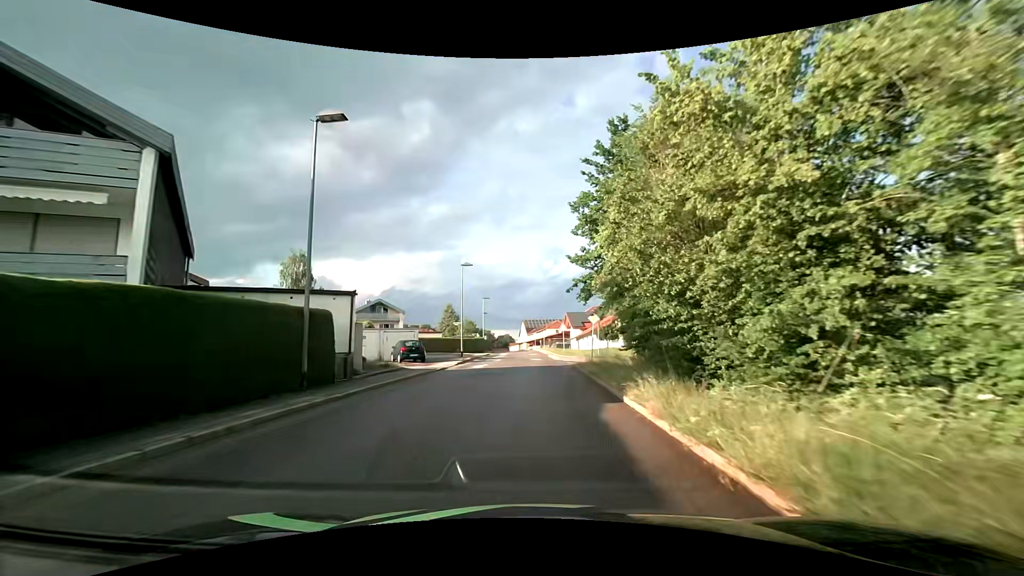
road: residential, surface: asphalt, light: Day
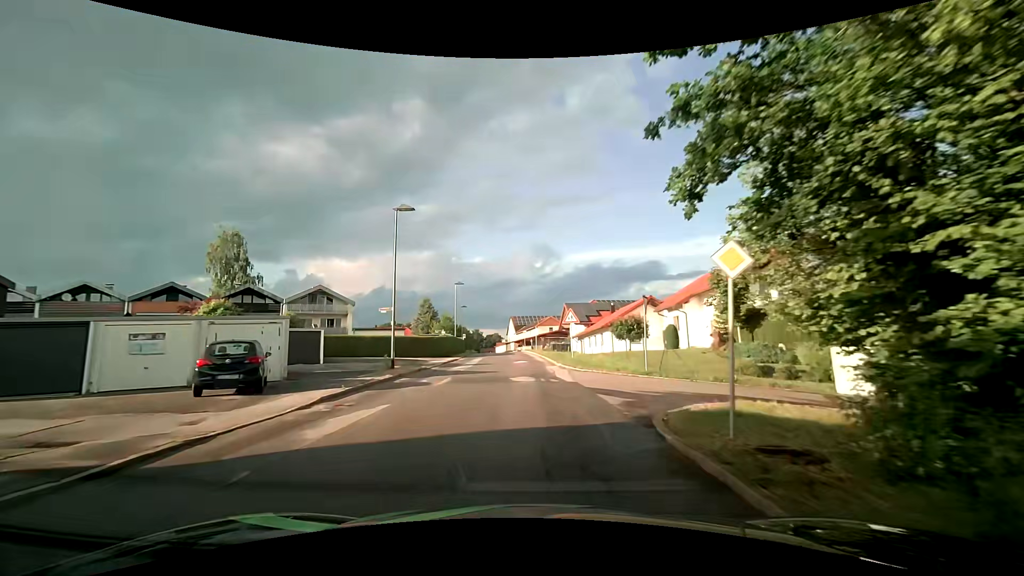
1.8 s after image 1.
(+0.3, +18.5) m; +1°
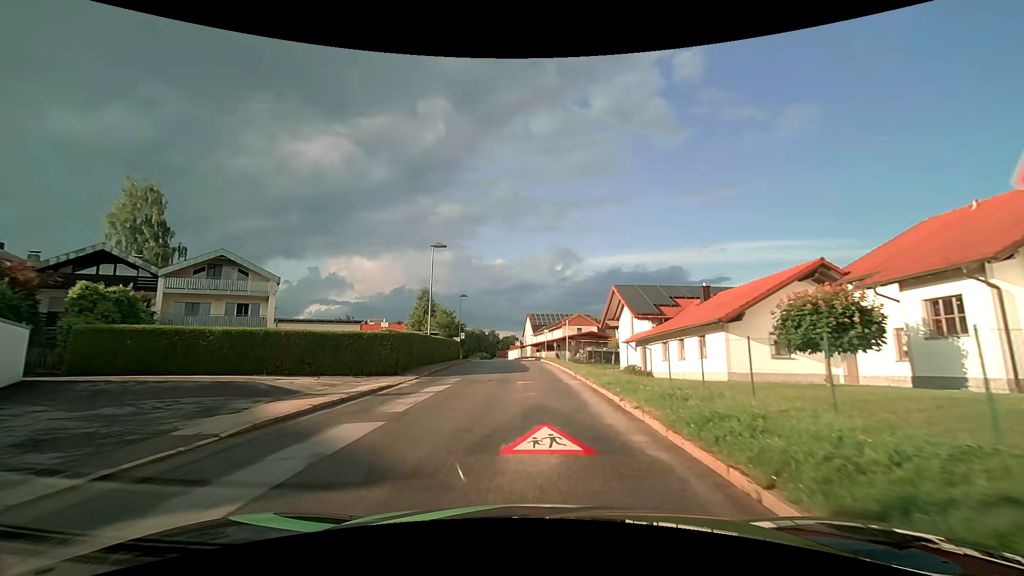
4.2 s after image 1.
(-0.5, +23.3) m; -3°
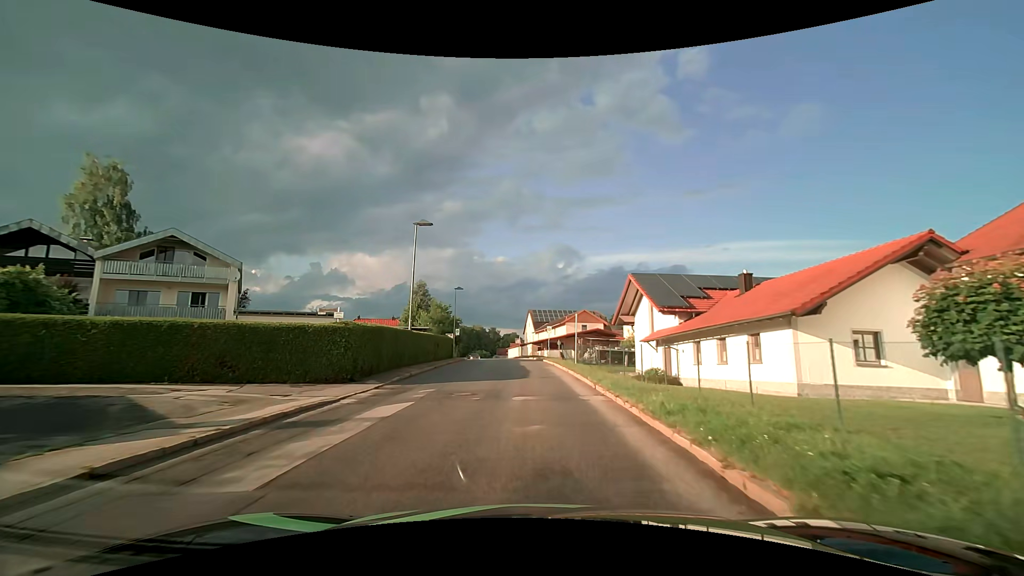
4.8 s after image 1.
(+0.1, +5.5) m; +1°
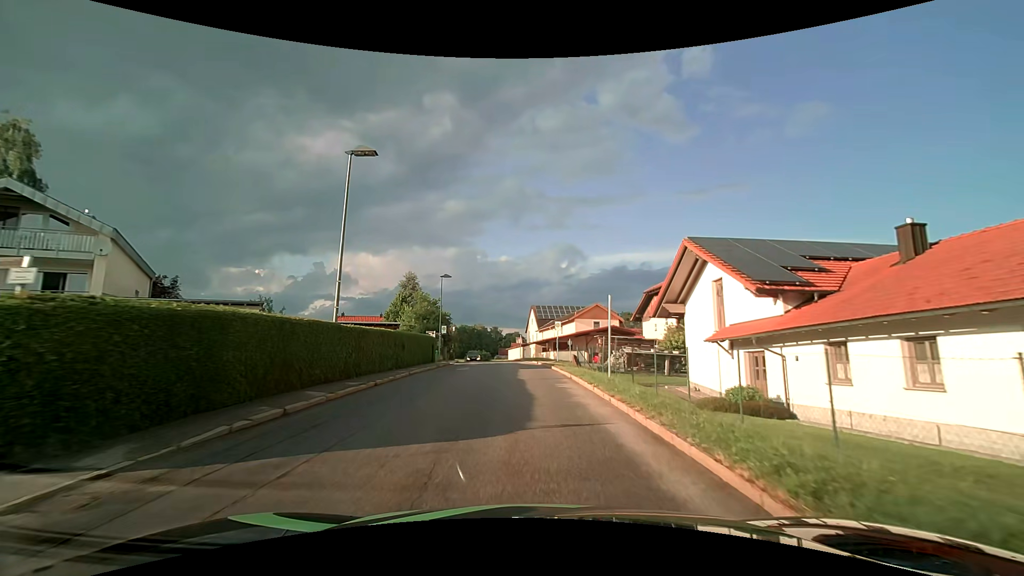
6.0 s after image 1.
(0.0, +10.7) m; 0°
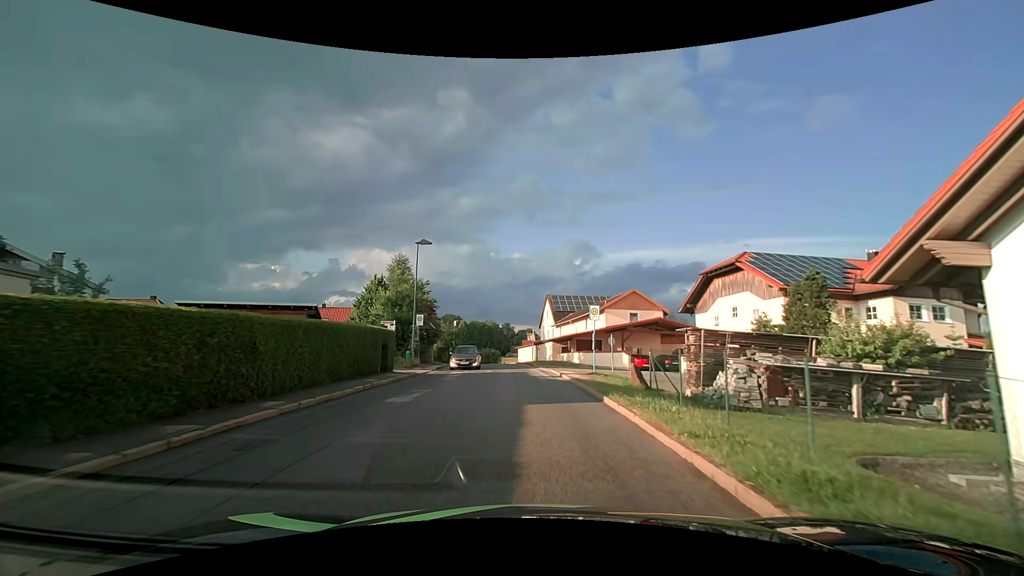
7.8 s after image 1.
(-0.3, +15.1) m; -2°
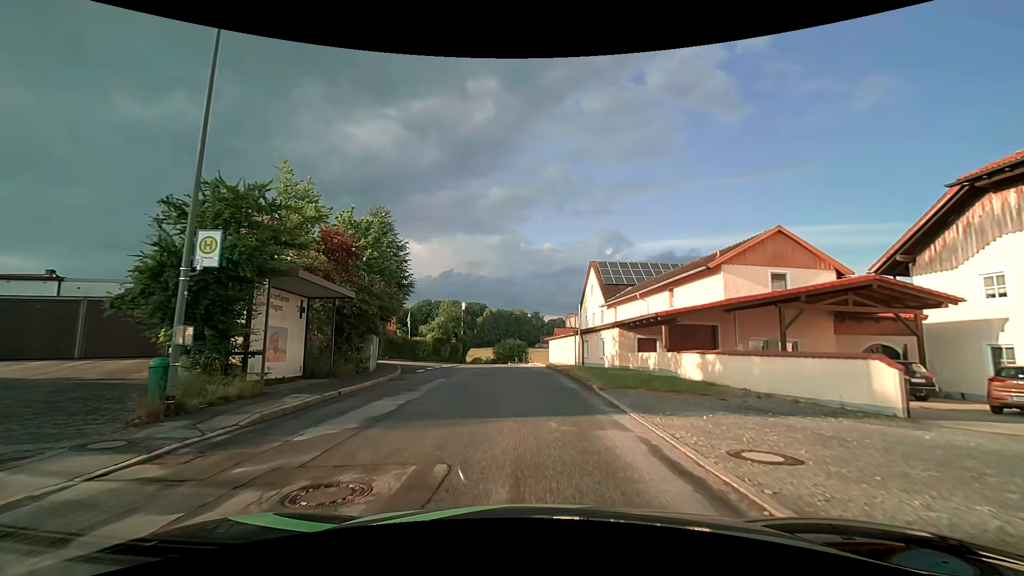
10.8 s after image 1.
(-0.5, +23.0) m; -4°
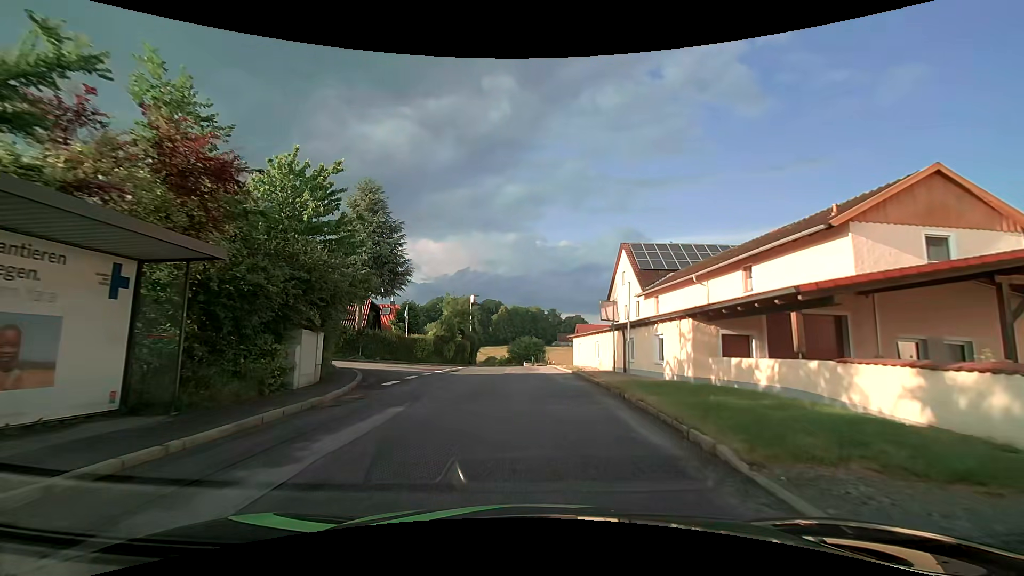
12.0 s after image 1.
(-0.1, +8.1) m; -1°
